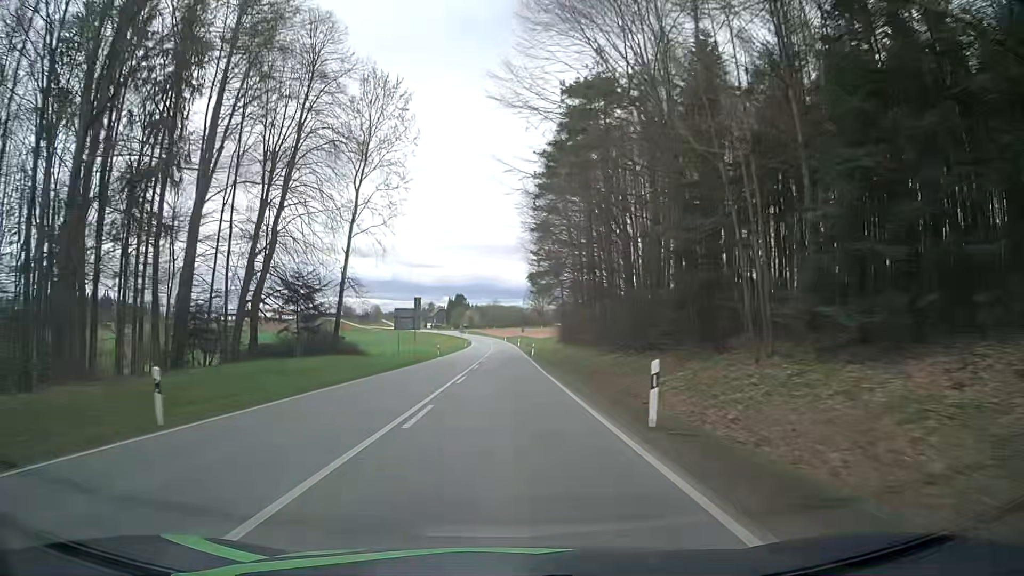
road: secondary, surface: asphalt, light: Day
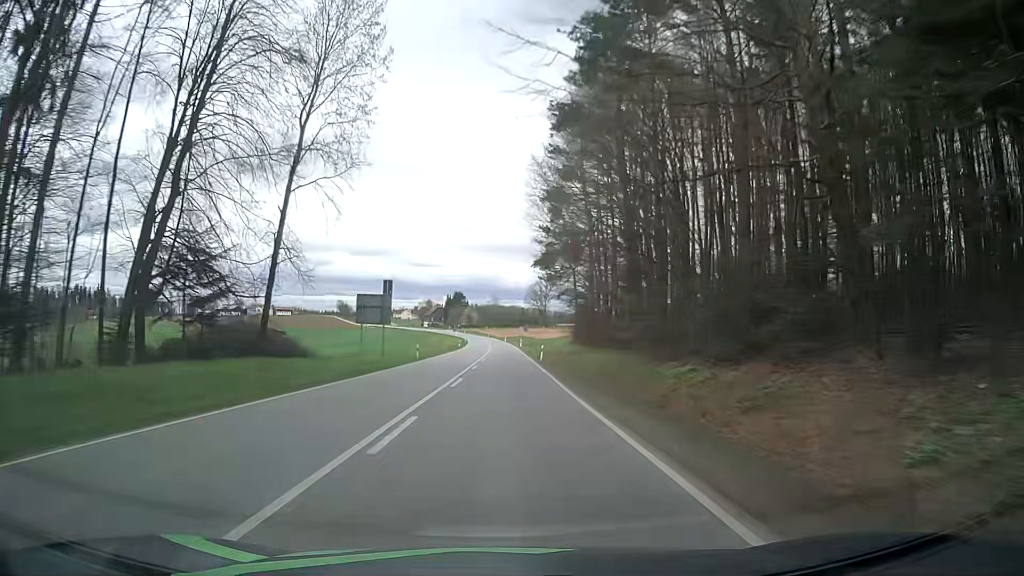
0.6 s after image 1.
(-0.1, +14.7) m; 0°
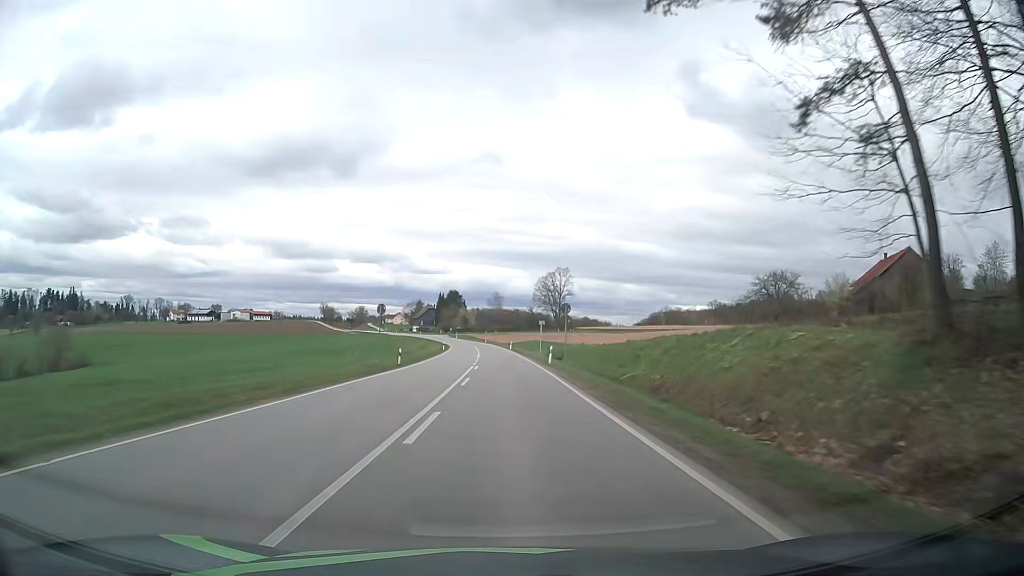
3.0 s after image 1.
(+0.1, +58.8) m; 0°
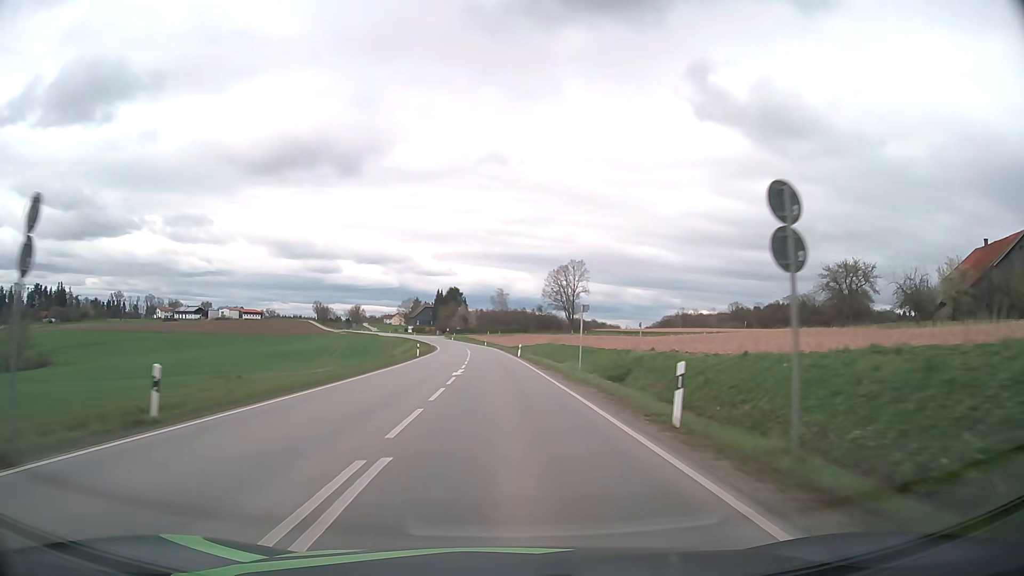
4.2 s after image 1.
(-0.1, +29.4) m; 0°
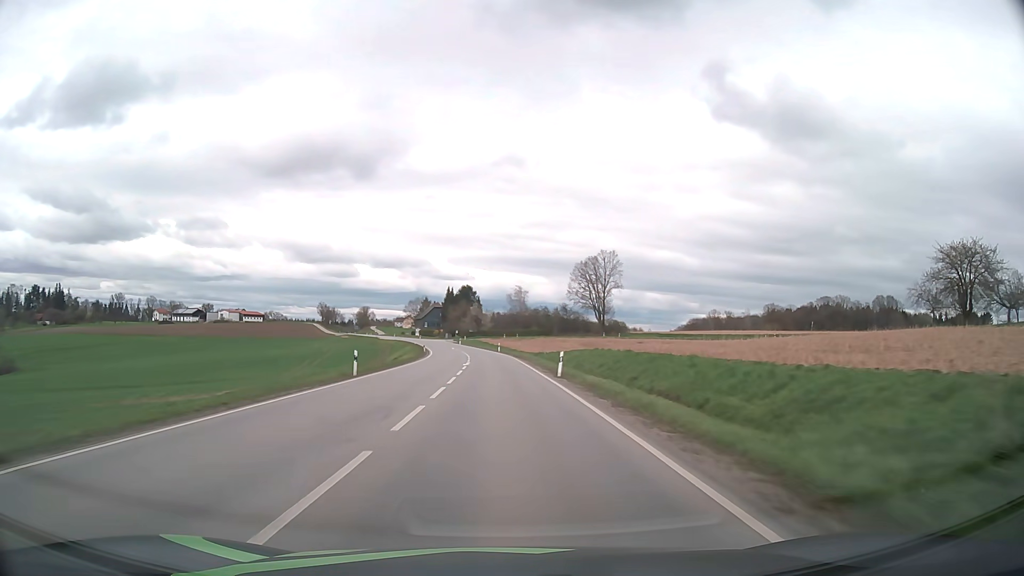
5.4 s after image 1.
(-0.3, +29.4) m; -1°
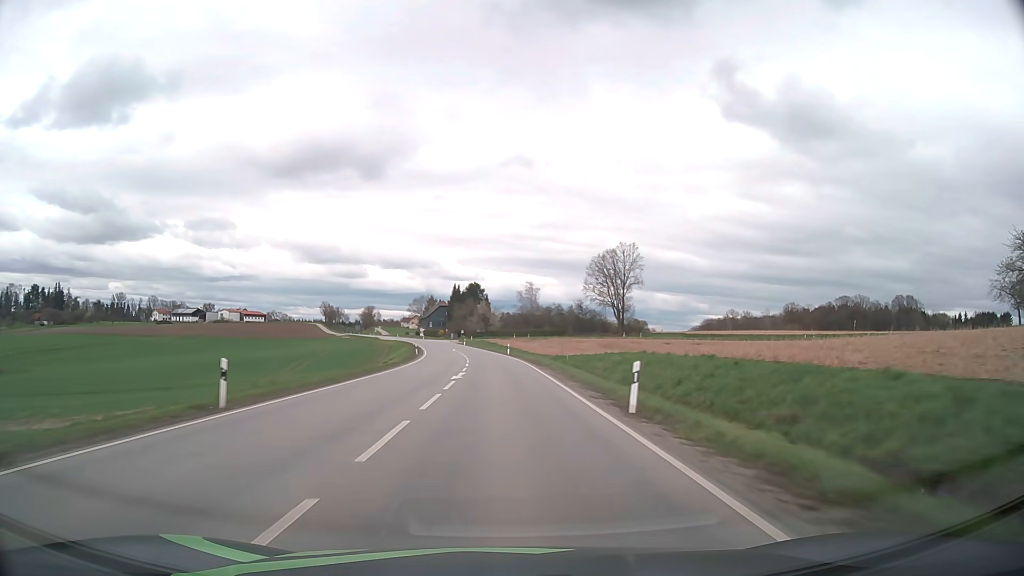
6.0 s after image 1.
(-0.1, +14.7) m; -1°
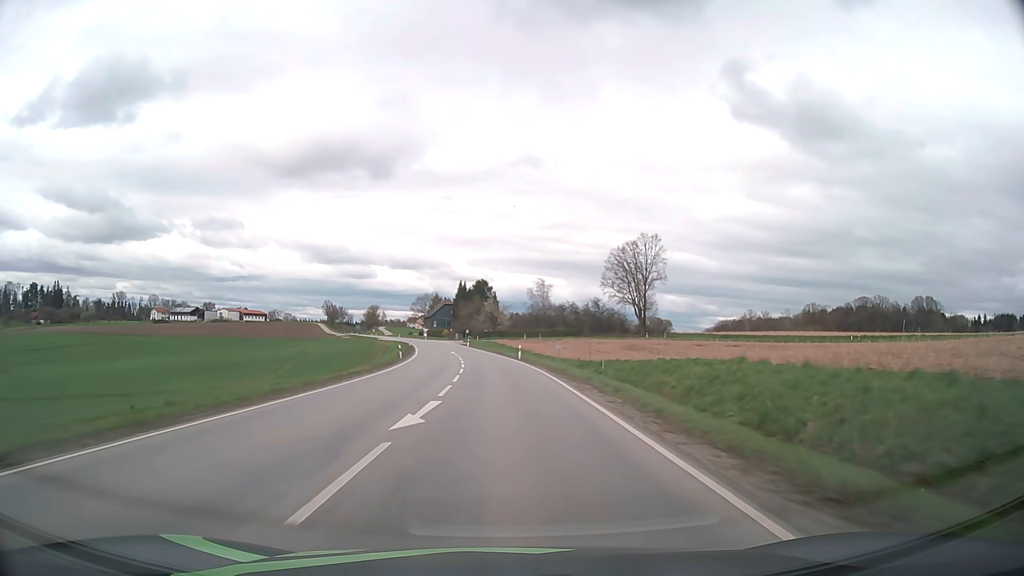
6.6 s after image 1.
(-0.1, +14.7) m; -1°
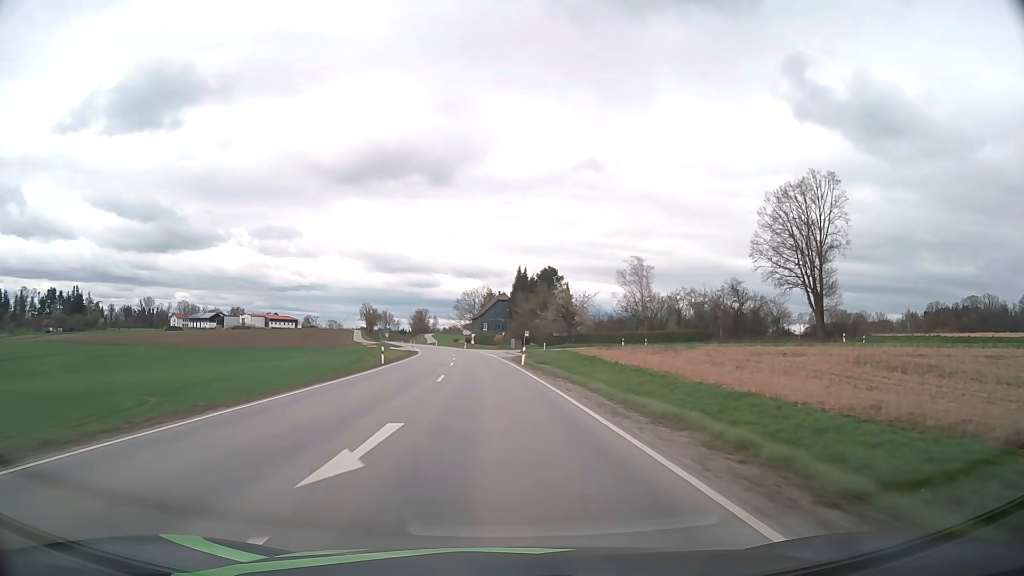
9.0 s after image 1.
(-2.4, +58.5) m; -5°
(0, +10) (0, +20) (-1, +30) (-1, +40) (-2, +50) (-3, +60) (-4, +70) (-5, +80) (-6, +90) (-8, +100) m
